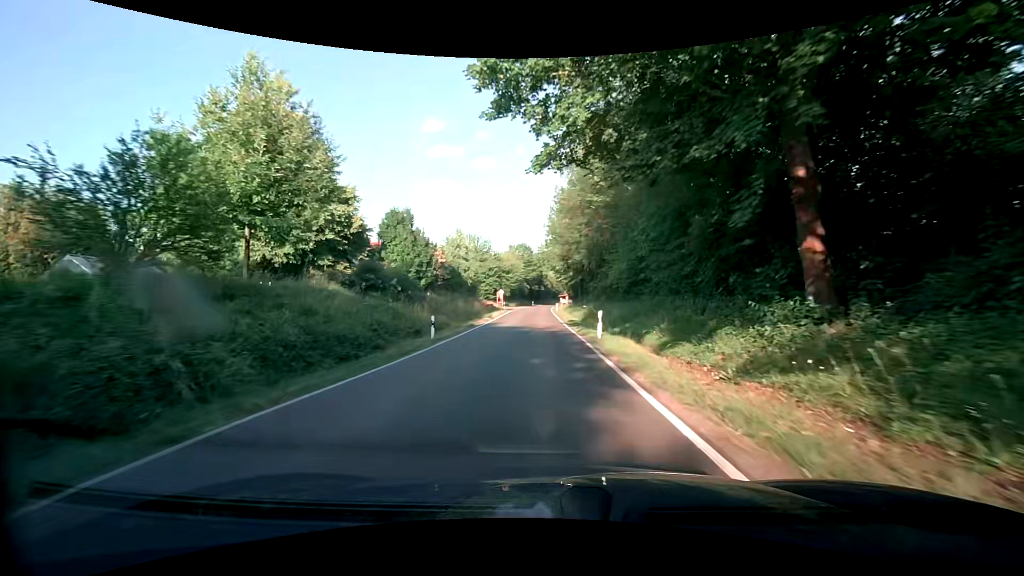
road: tertiary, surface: asphalt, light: Day
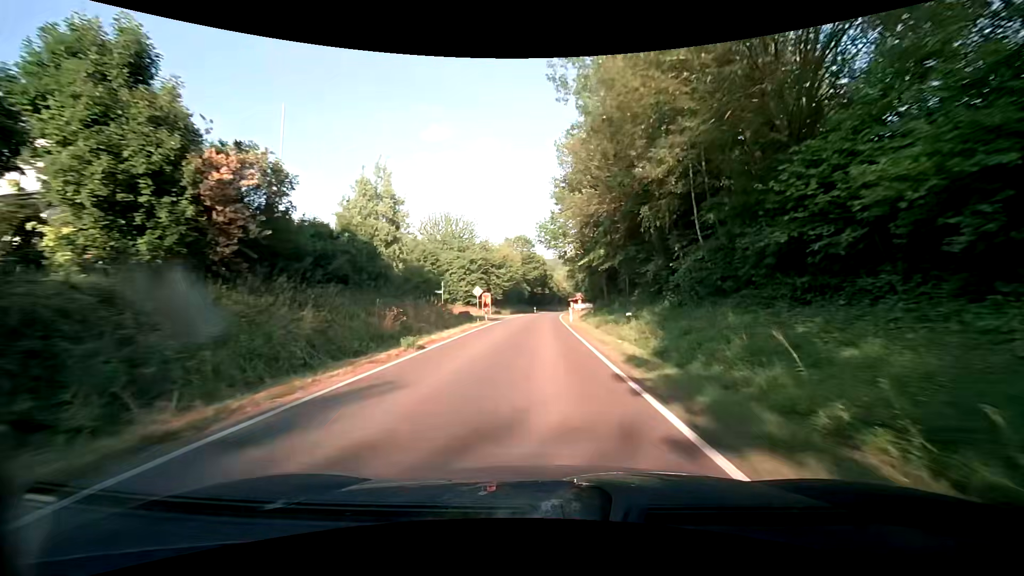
(-0.6, +25.3) m; -2°
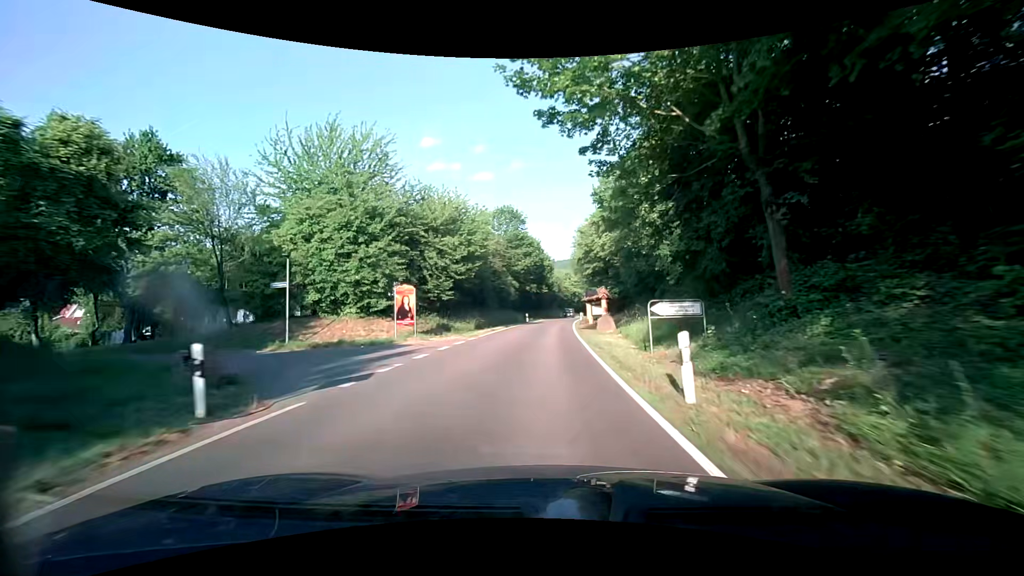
(+0.3, +33.7) m; 0°
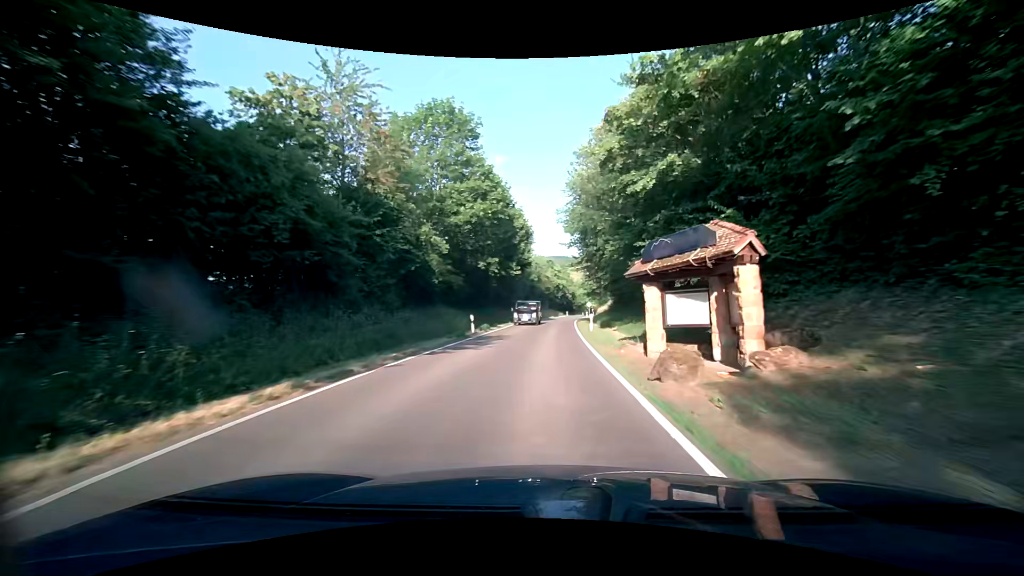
(+1.0, +33.4) m; +3°
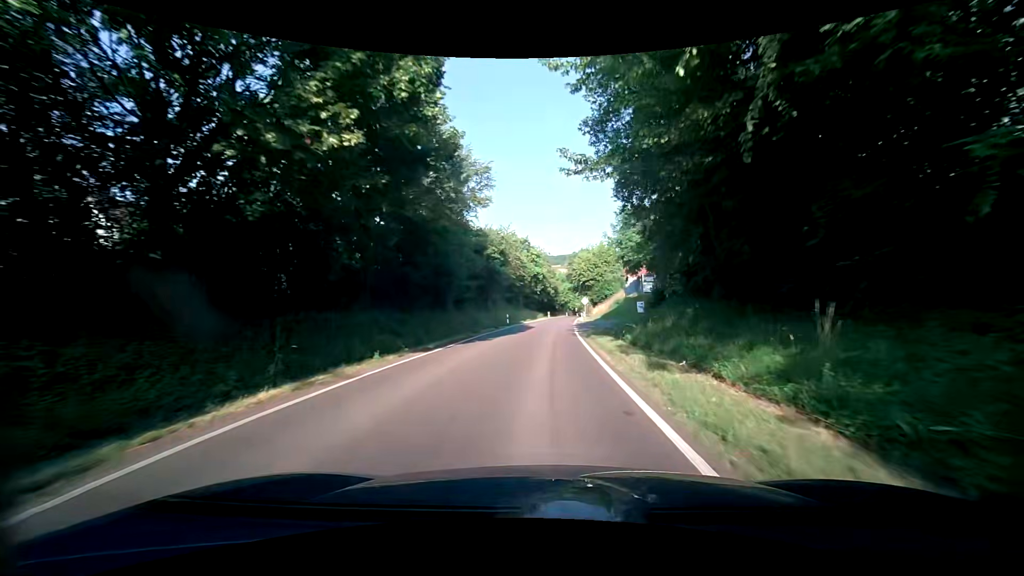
(+0.6, +33.3) m; +3°
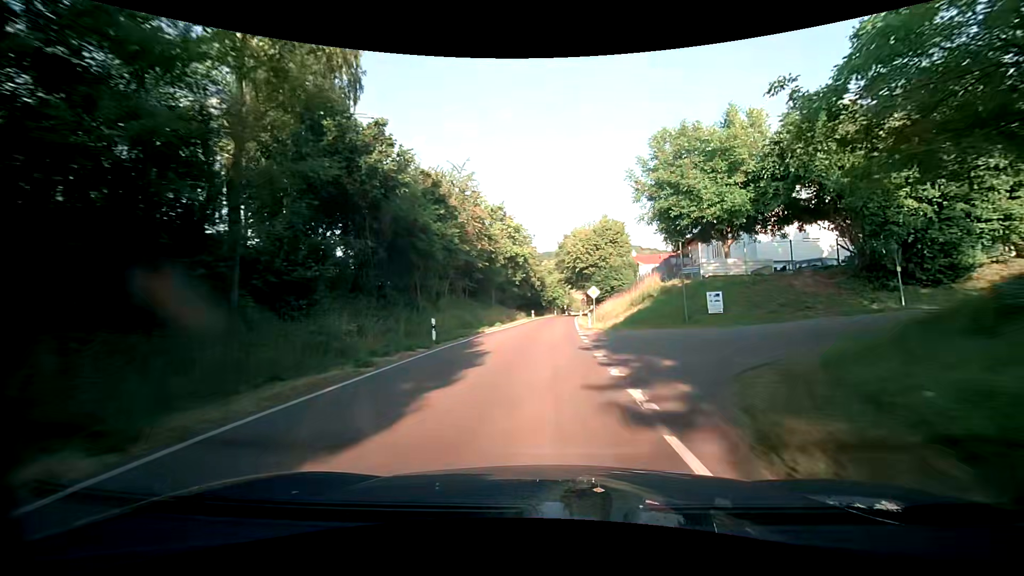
(+0.1, +25.0) m; +1°
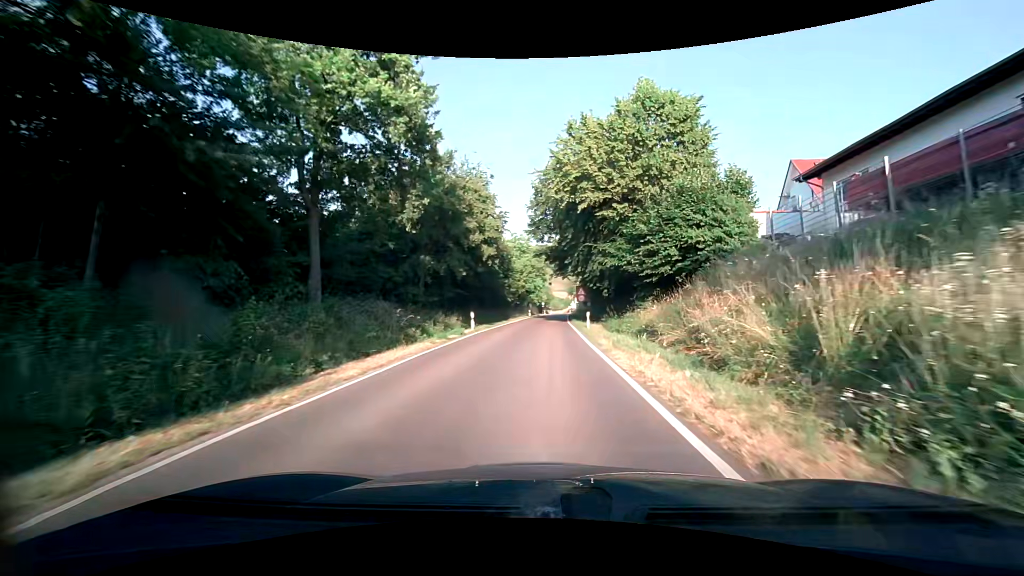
(+0.8, +40.1) m; +3°
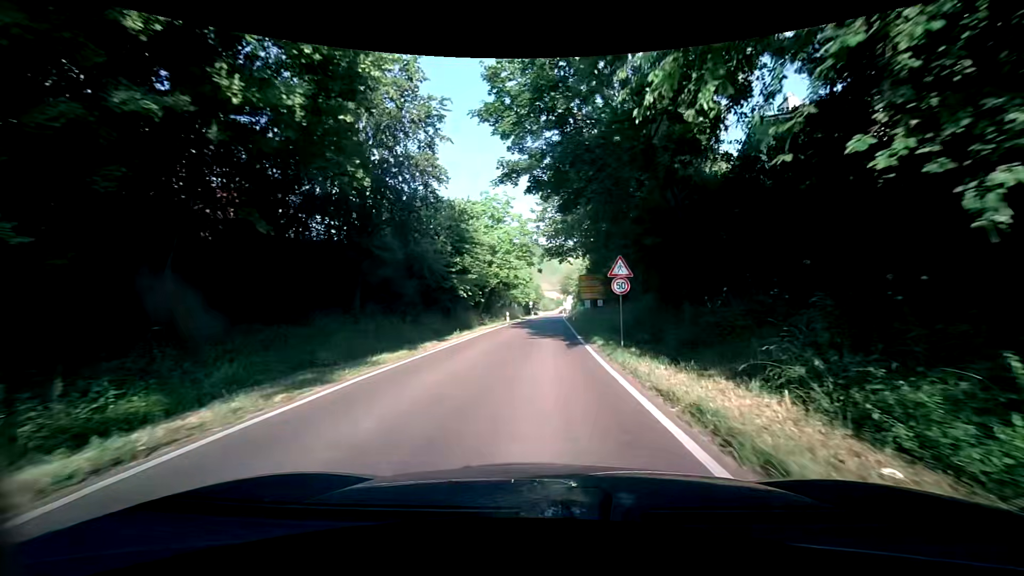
(+0.2, +27.8) m; 0°
(0, +10) (0, +20) (0, +30) (+1, +40) (+1, +50) (+2, +60) (+2, +70) (+2, +80) (+3, +90) (+3, +100) m
